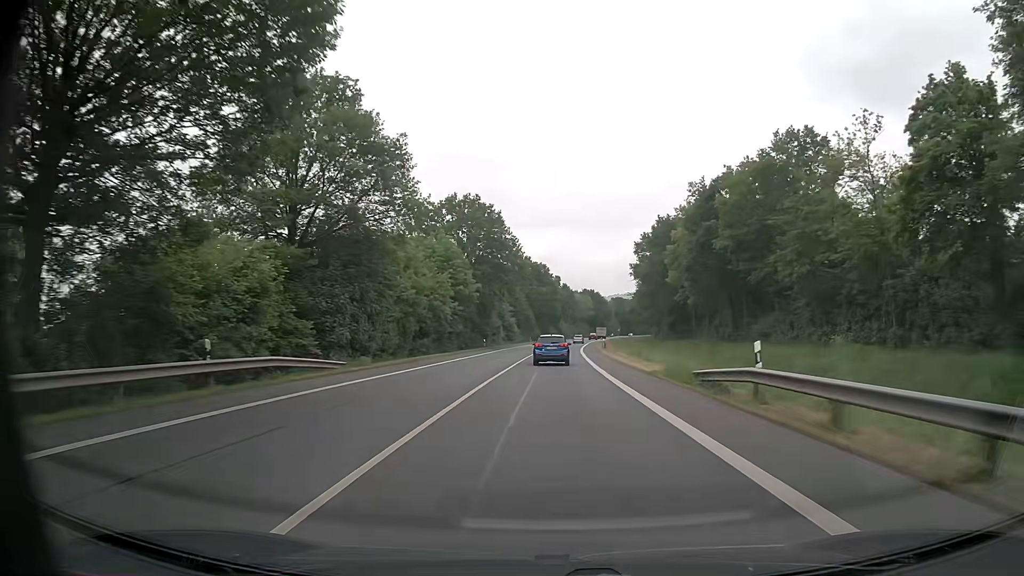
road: primary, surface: asphalt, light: Day
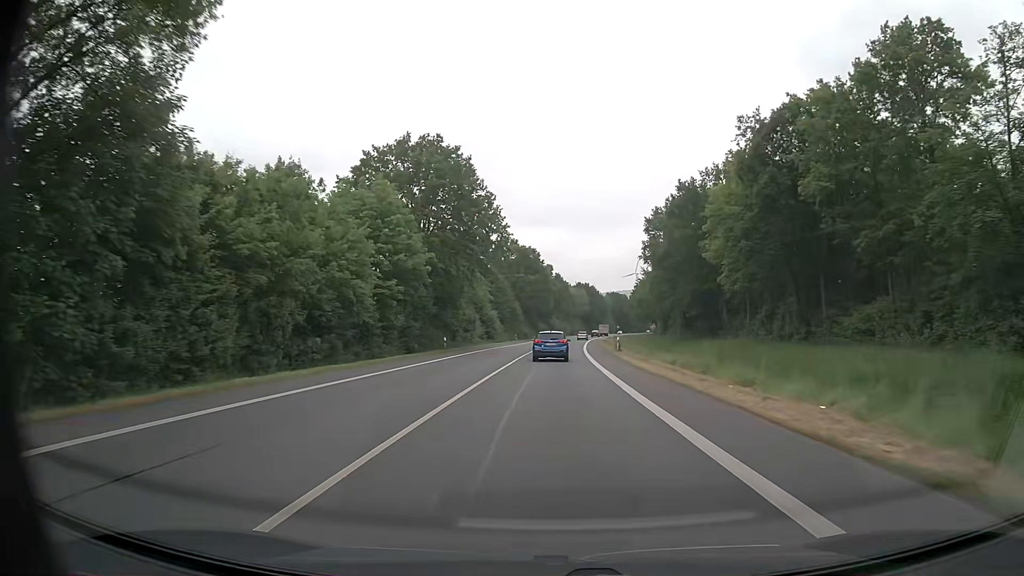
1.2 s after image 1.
(+0.2, +22.5) m; +1°
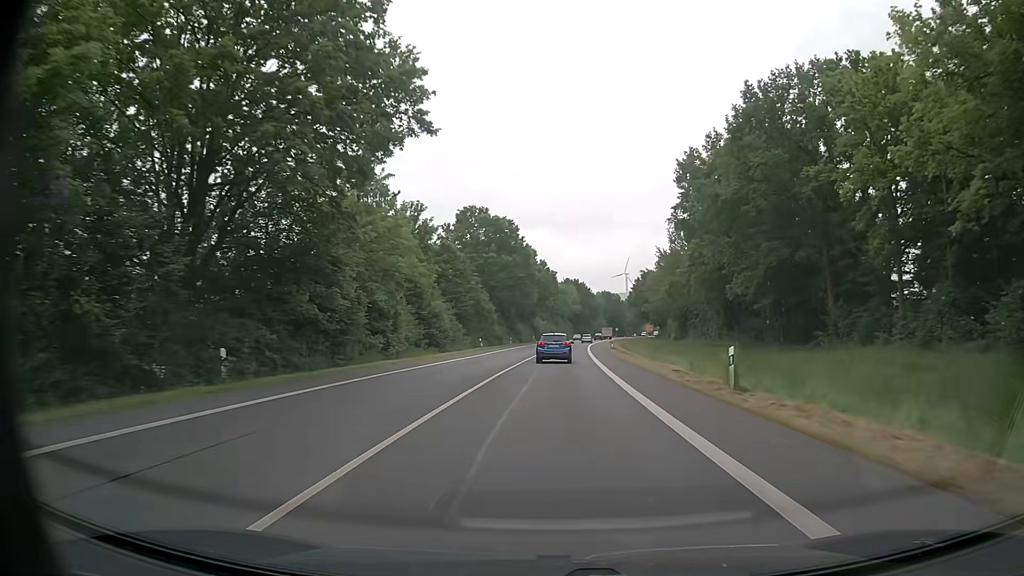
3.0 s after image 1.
(+0.2, +33.7) m; +1°
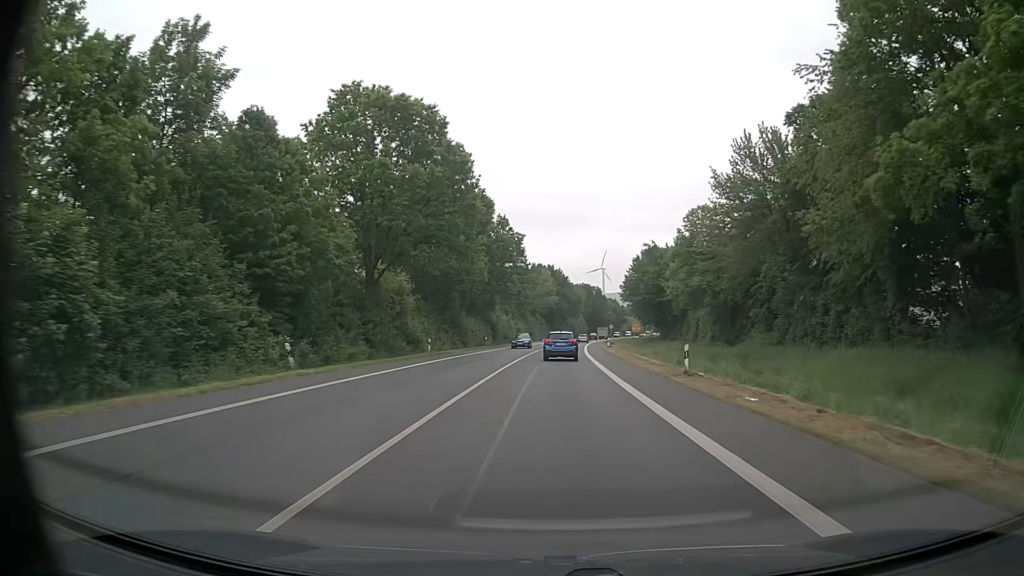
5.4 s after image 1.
(+0.8, +45.0) m; +2°
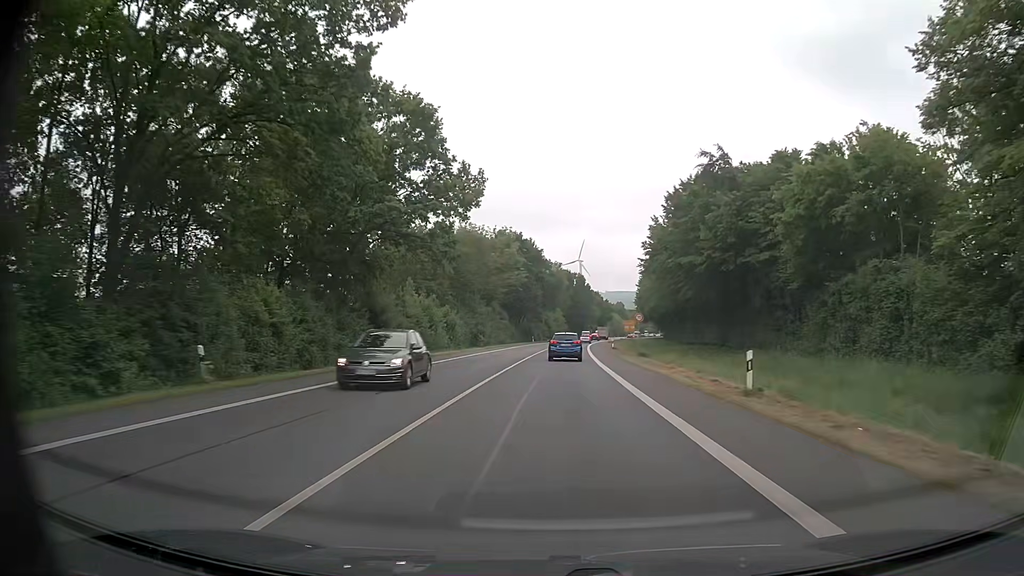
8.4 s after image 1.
(+0.9, +56.3) m; +2°
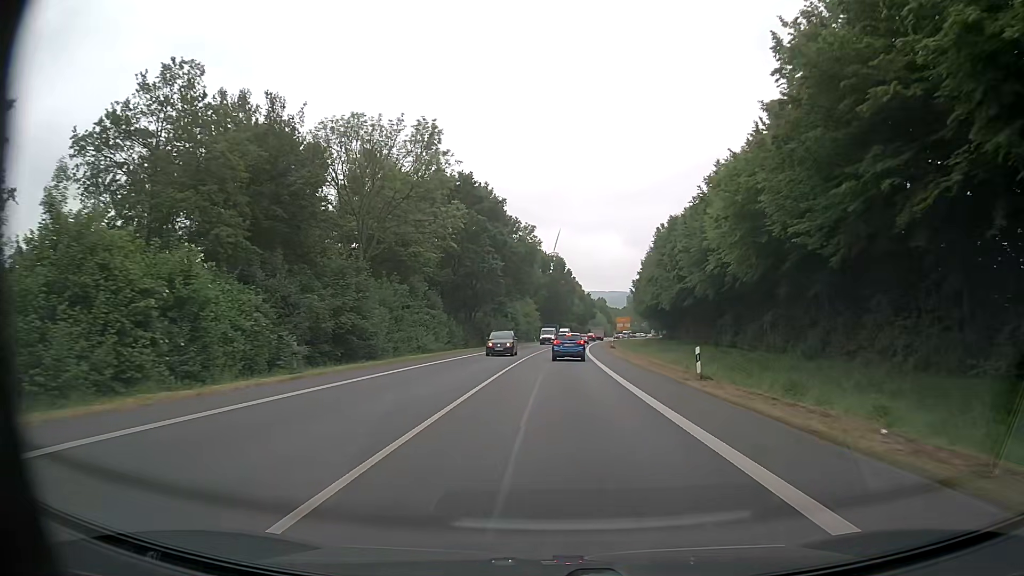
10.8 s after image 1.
(+0.9, +45.1) m; +2°
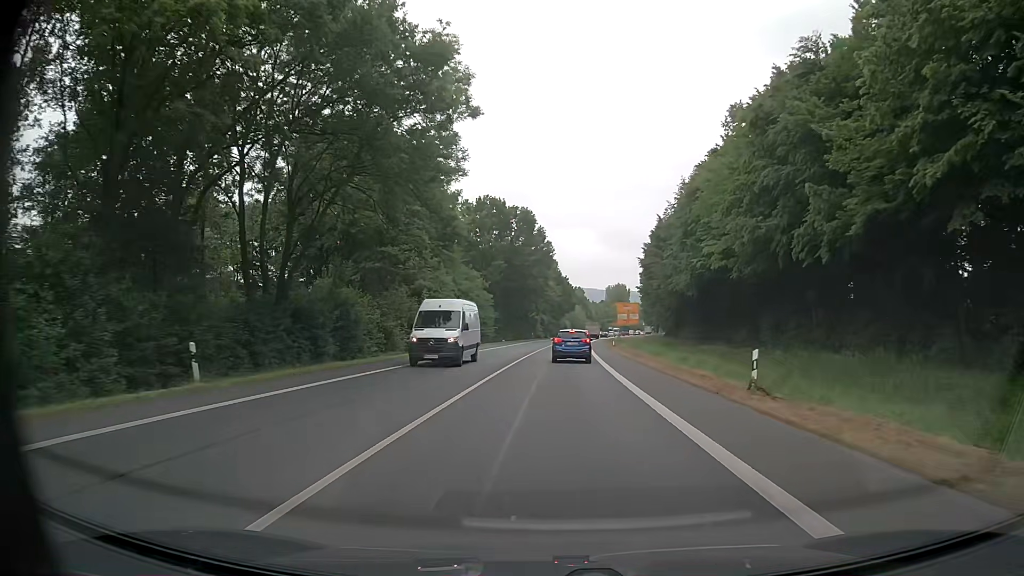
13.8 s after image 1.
(+1.4, +55.6) m; +3°
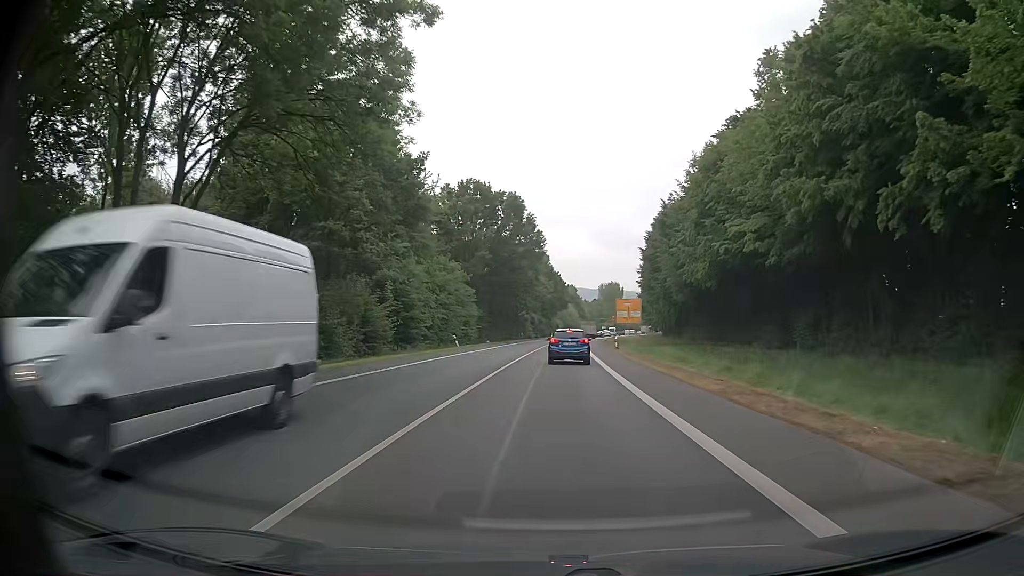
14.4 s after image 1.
(0.0, +10.3) m; 0°
(0, +10) (0, +20) (0, +30) (+1, +40) (+1, +50) (+1, +60) (+2, +70) (+2, +80) (+3, +90) (+4, +100) m
